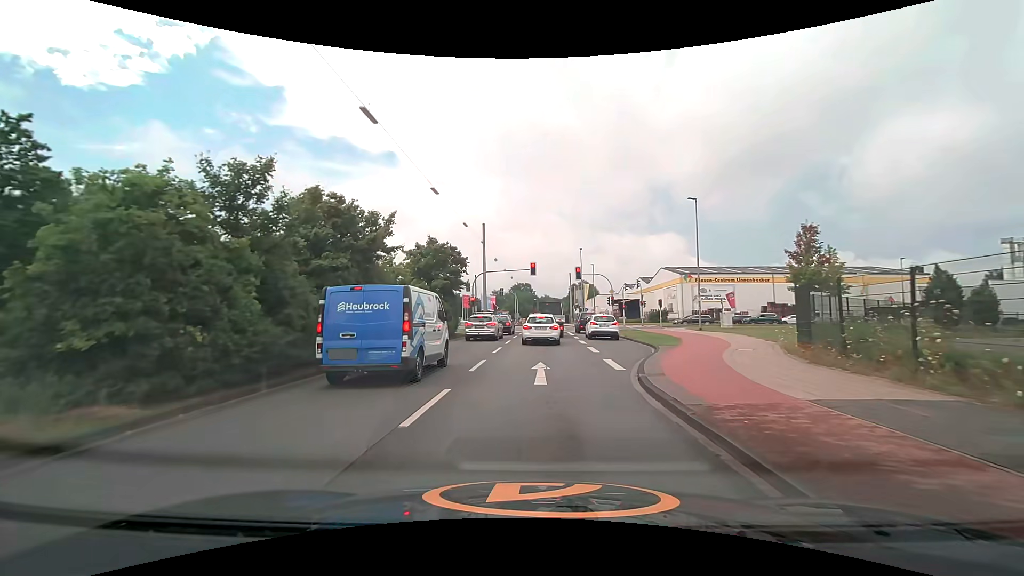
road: secondary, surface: asphalt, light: Day
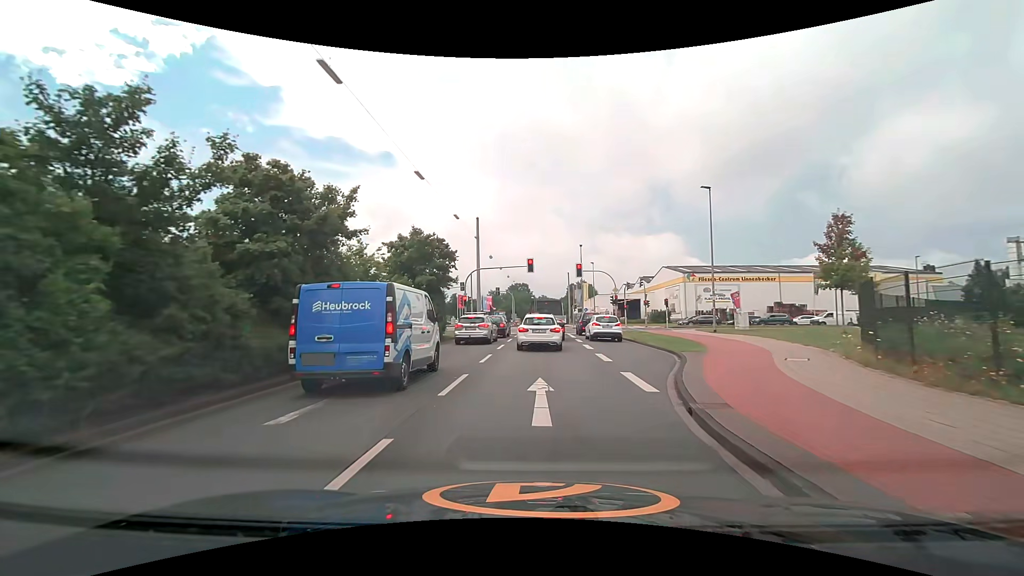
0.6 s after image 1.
(0.0, +3.6) m; 0°
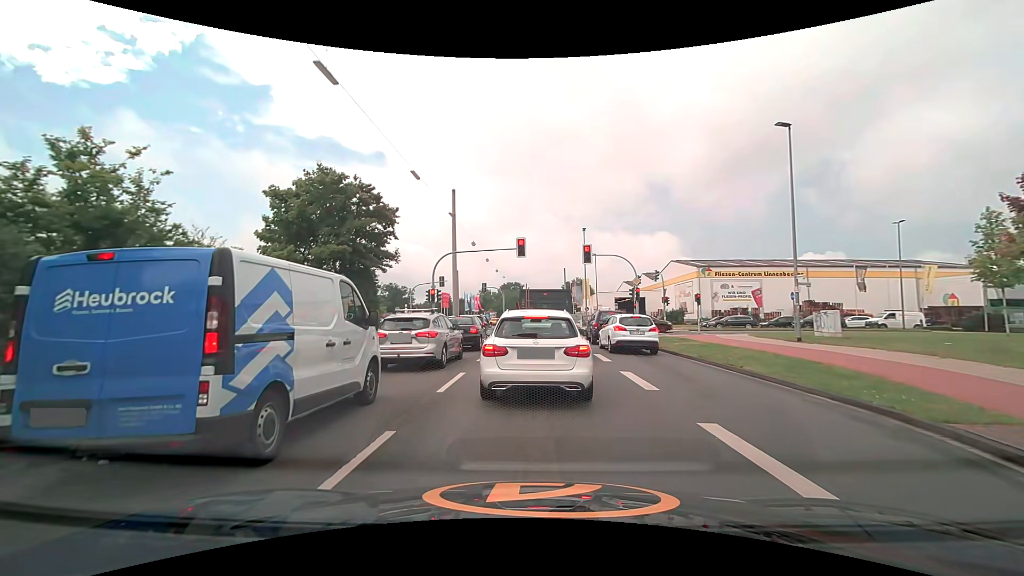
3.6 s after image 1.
(+0.1, +11.5) m; +1°
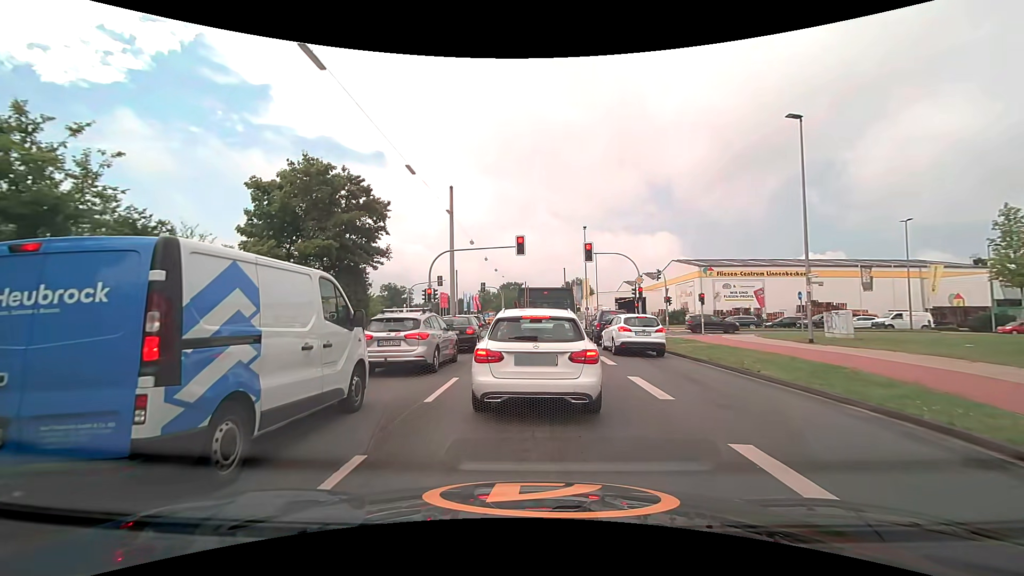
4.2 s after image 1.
(0.0, +1.0) m; -1°
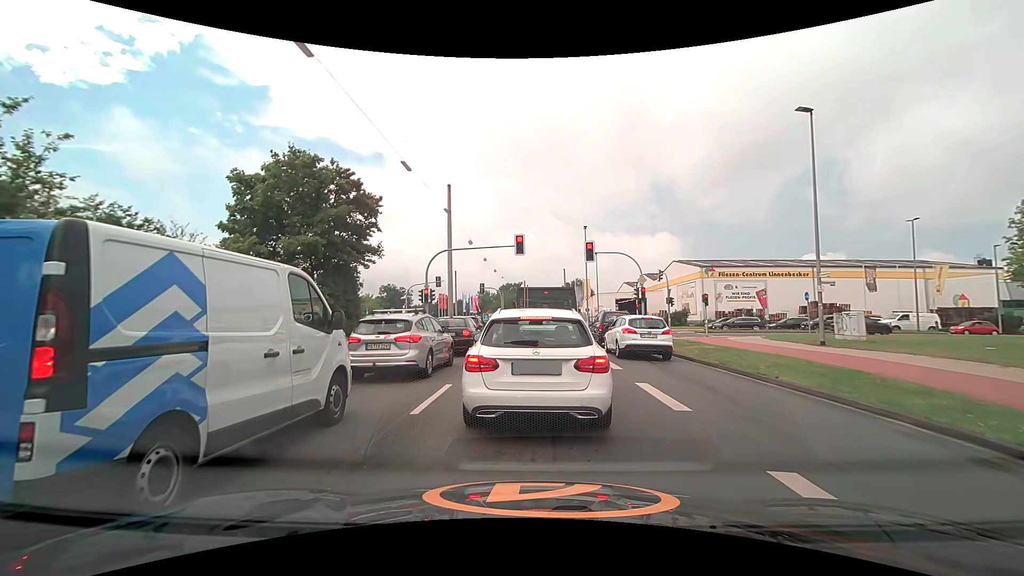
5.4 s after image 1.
(0.0, +0.8) m; 0°
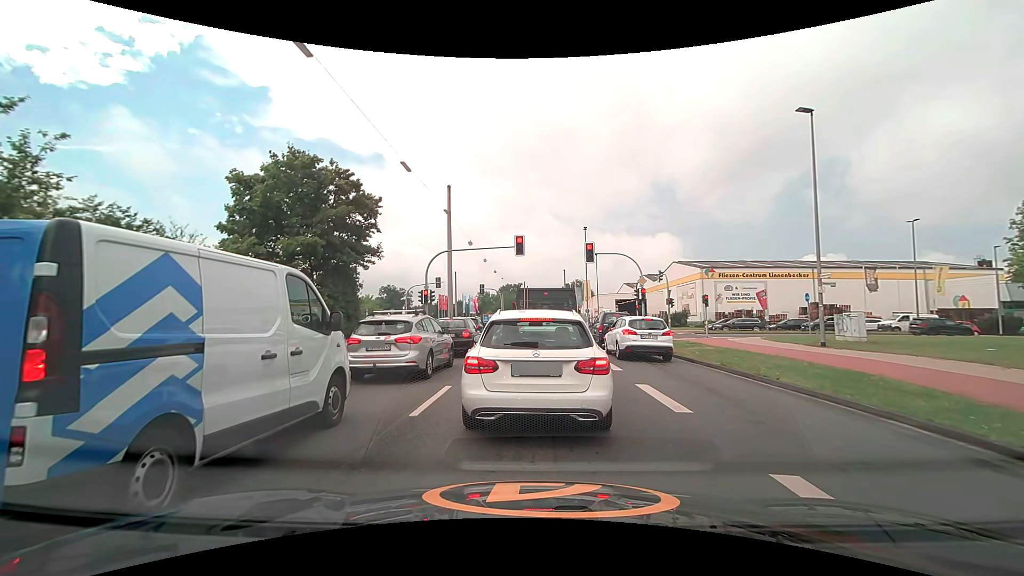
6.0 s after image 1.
(0.0, +0.1) m; 0°
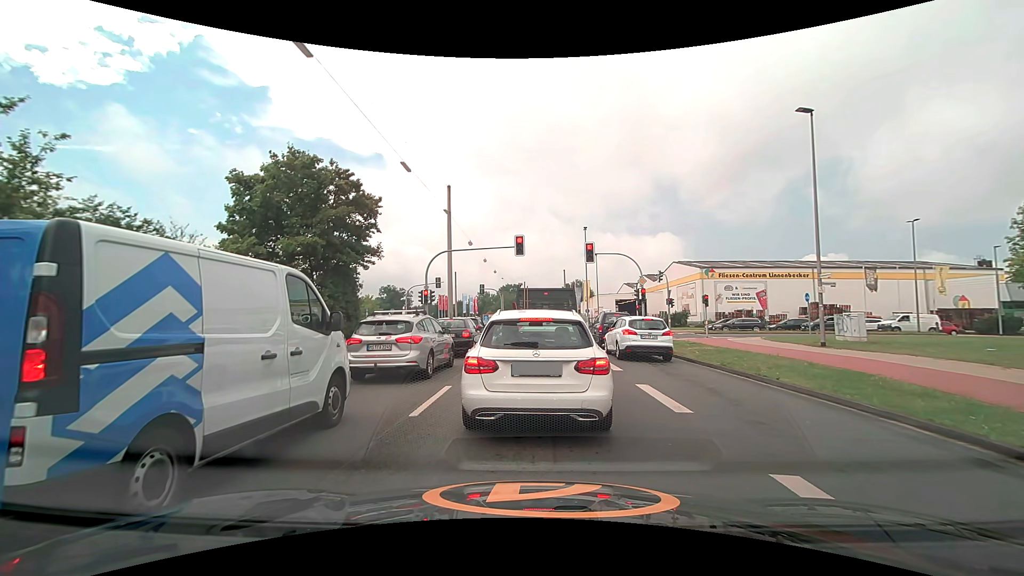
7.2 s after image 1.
(0.0, 0.0) m; 0°
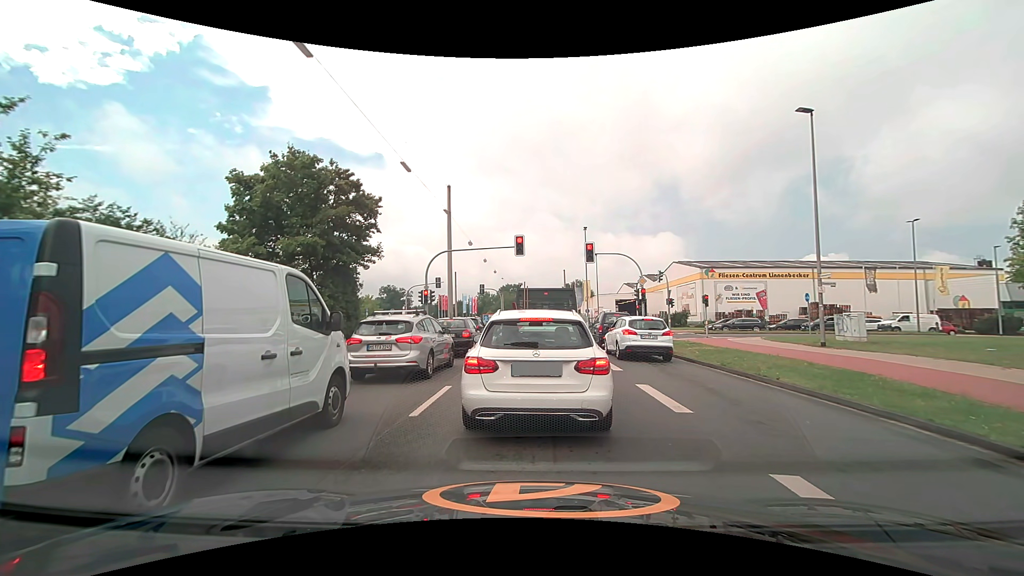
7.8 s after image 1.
(0.0, 0.0) m; 0°
(0, +10) (+1, +20) (+1, +30) (+1, +40) (+2, +50) (+2, +60) (+3, +70) (+3, +80) (+4, +90) (+5, +100) m
